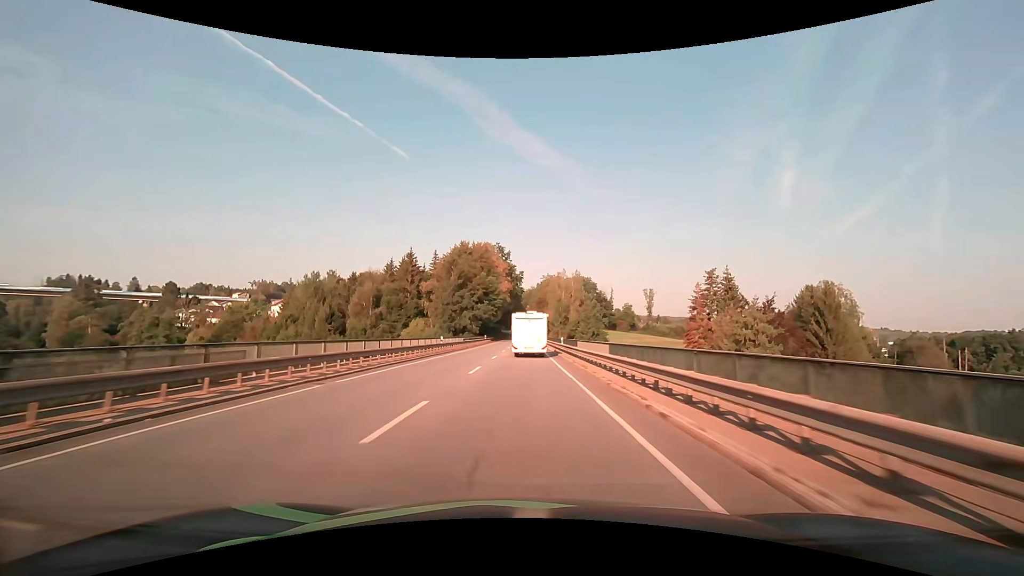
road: primary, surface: asphalt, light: Day
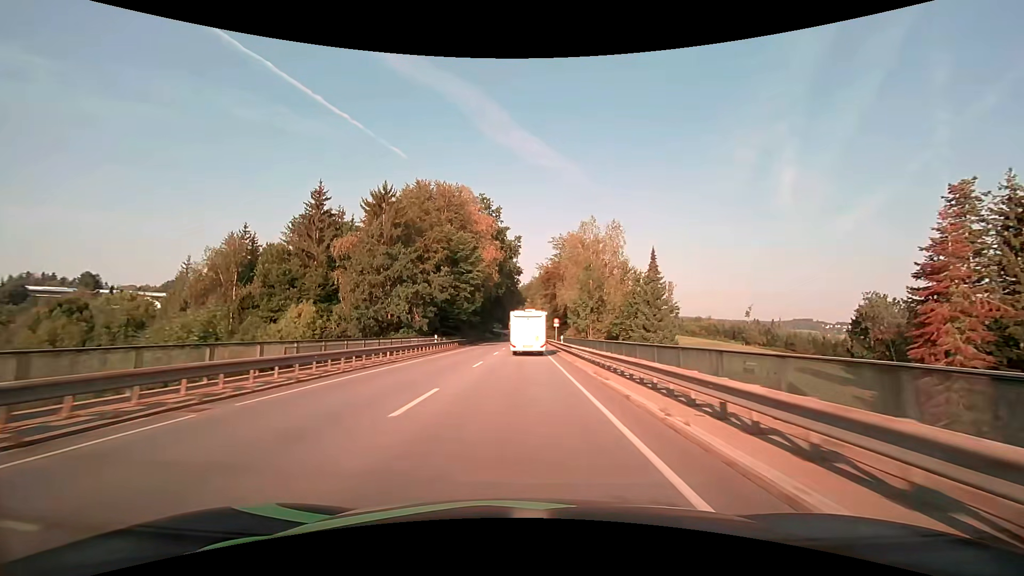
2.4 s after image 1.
(0.0, +46.5) m; 0°
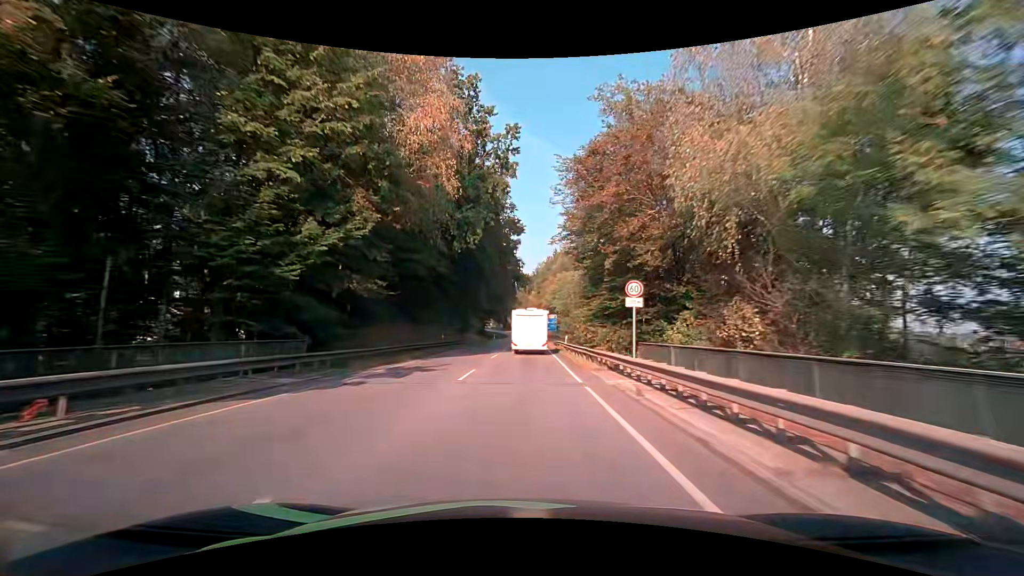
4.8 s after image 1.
(-0.1, +45.1) m; 0°
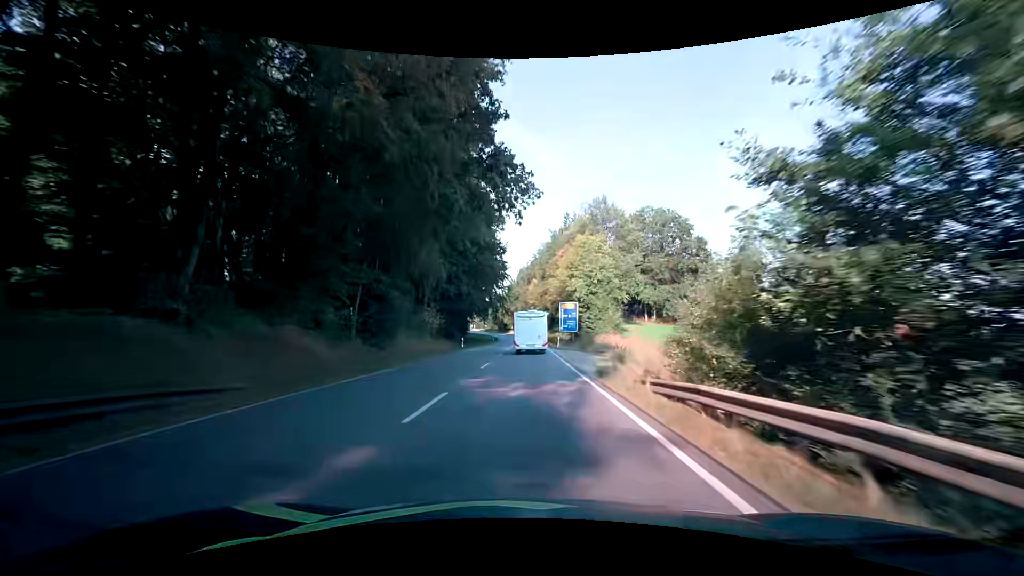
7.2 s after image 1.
(0.0, +42.5) m; 0°
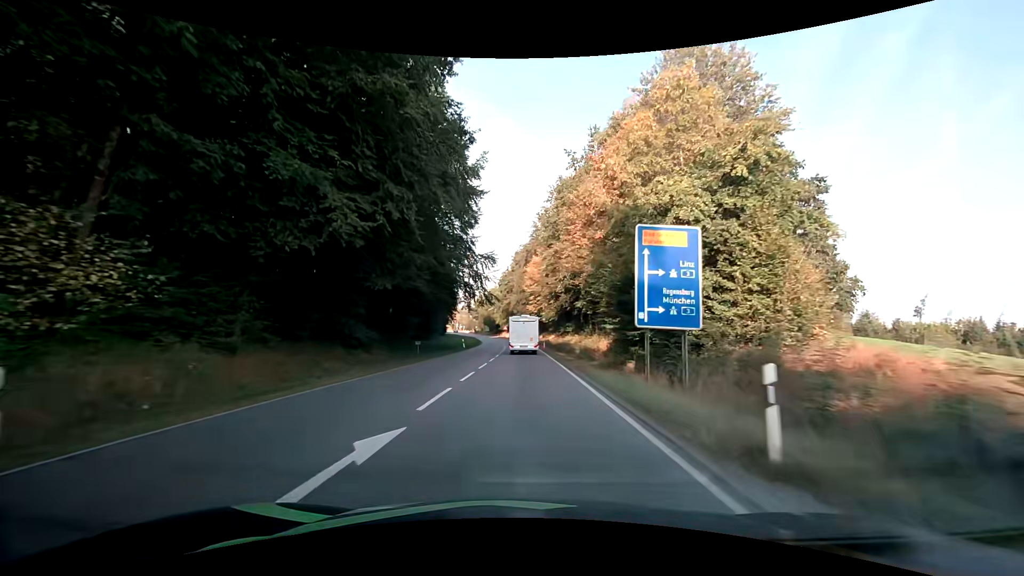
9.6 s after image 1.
(+0.5, +40.3) m; +1°
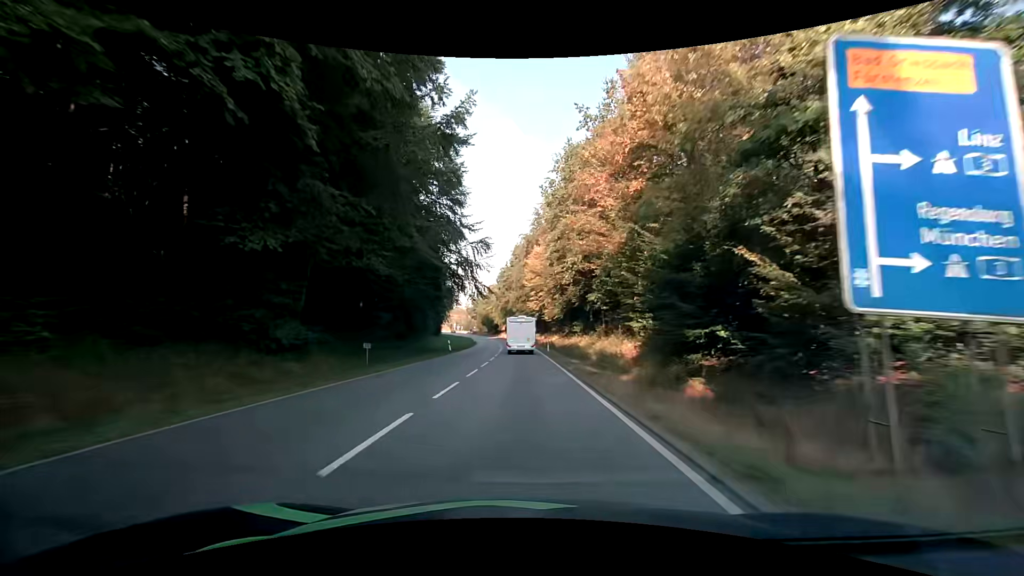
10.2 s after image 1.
(0.0, +10.1) m; 0°
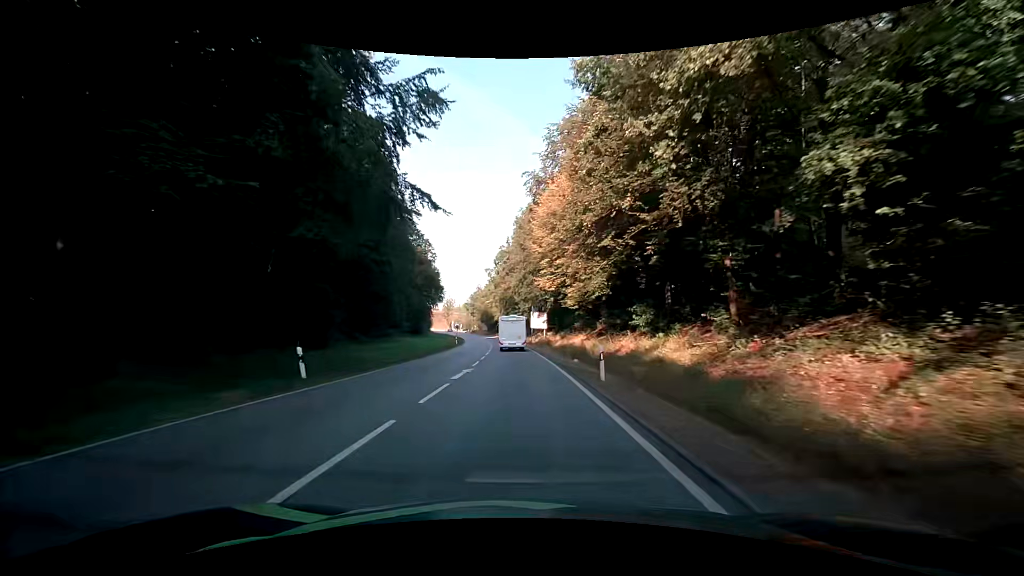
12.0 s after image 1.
(+0.1, +30.5) m; 0°
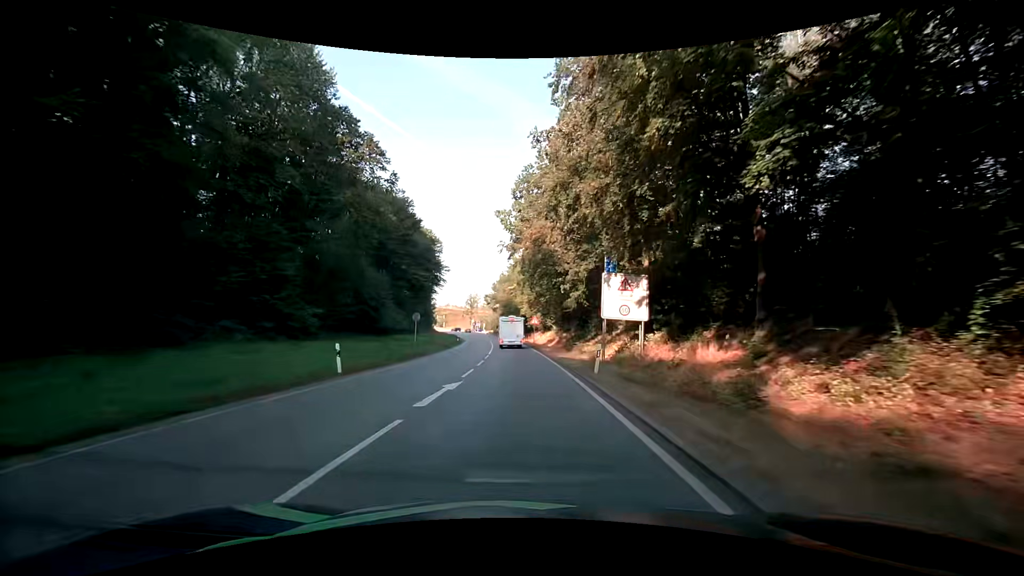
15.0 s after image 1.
(-2.0, +47.0) m; -5°
(0, +10) (0, +20) (0, +30) (-1, +40) (-1, +50) (-2, +60) (-2, +70) (-3, +80) (-4, +90) (-5, +100) m
